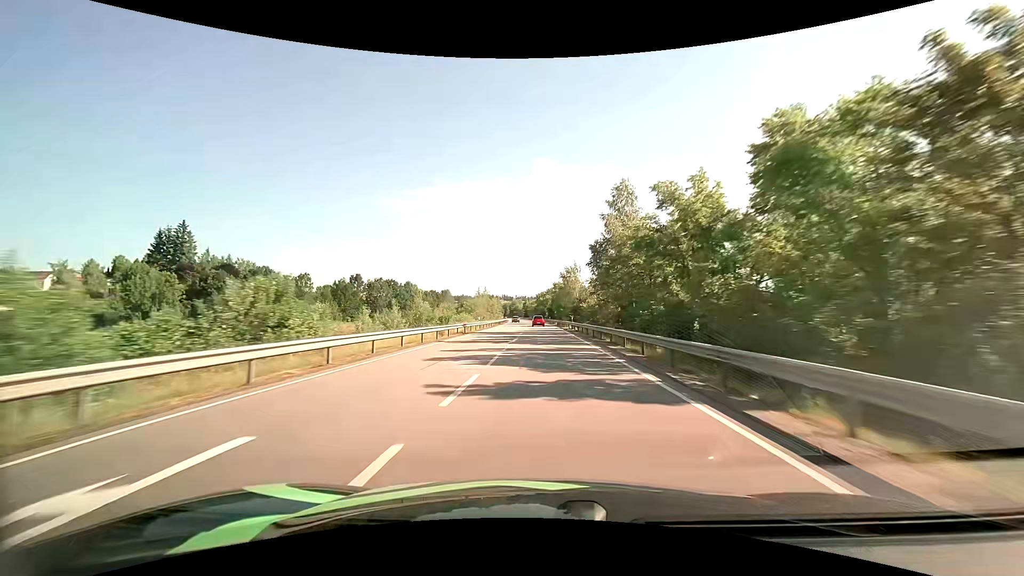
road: primary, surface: asphalt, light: Day
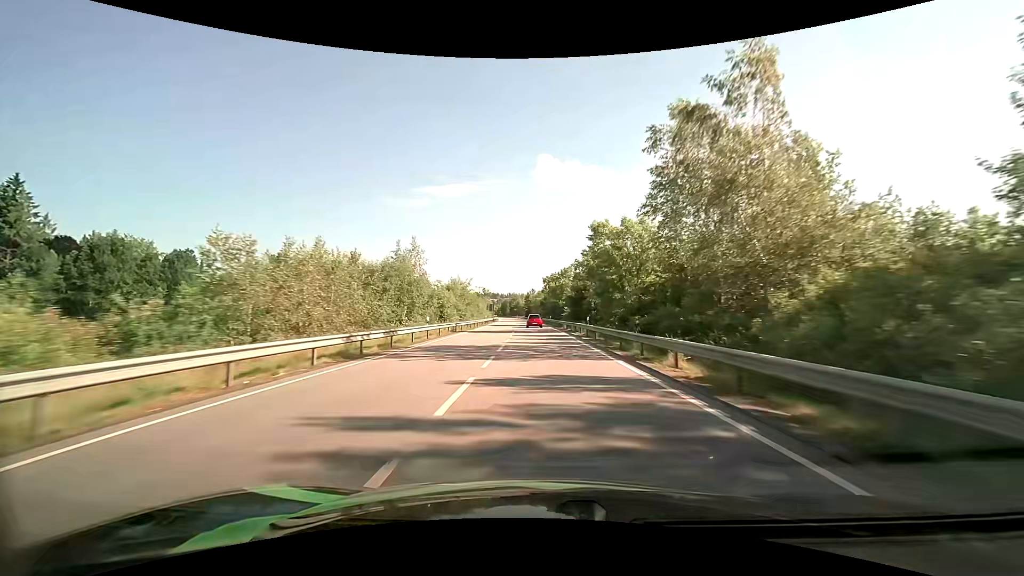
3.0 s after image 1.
(-0.8, +72.6) m; -1°
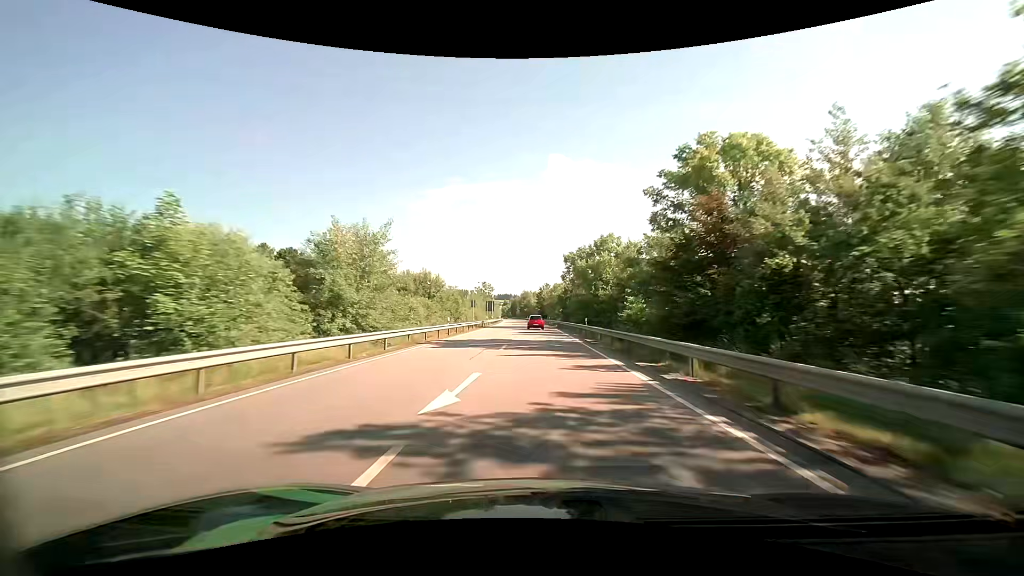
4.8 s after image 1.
(-0.6, +41.5) m; -2°
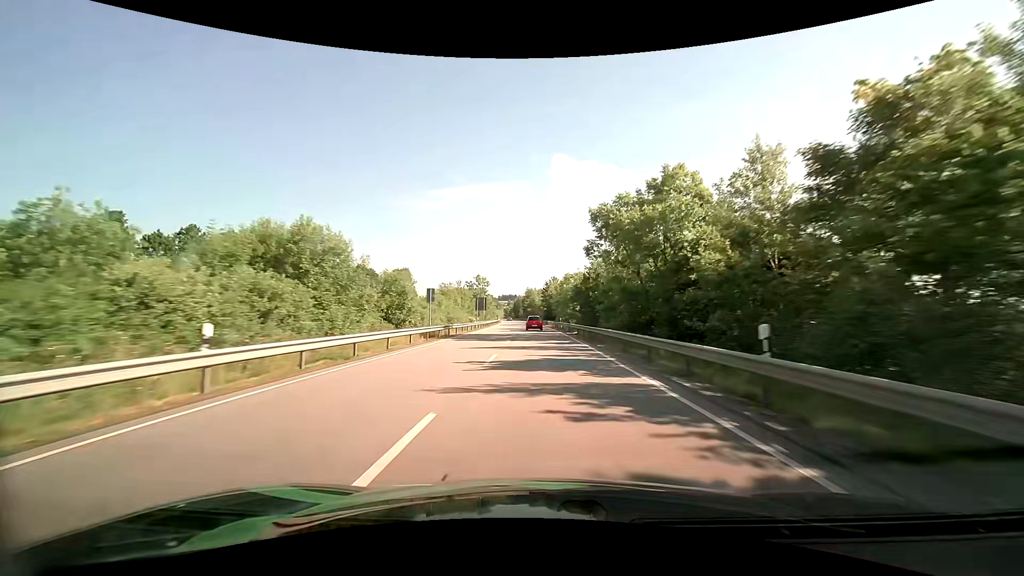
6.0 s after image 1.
(-0.2, +27.8) m; -1°
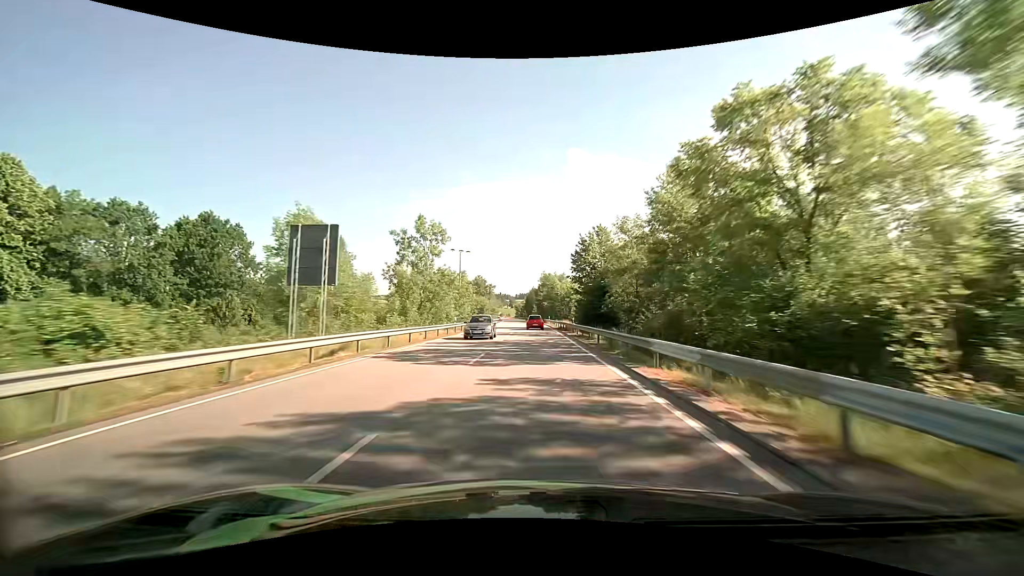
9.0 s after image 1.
(-0.8, +71.2) m; -2°
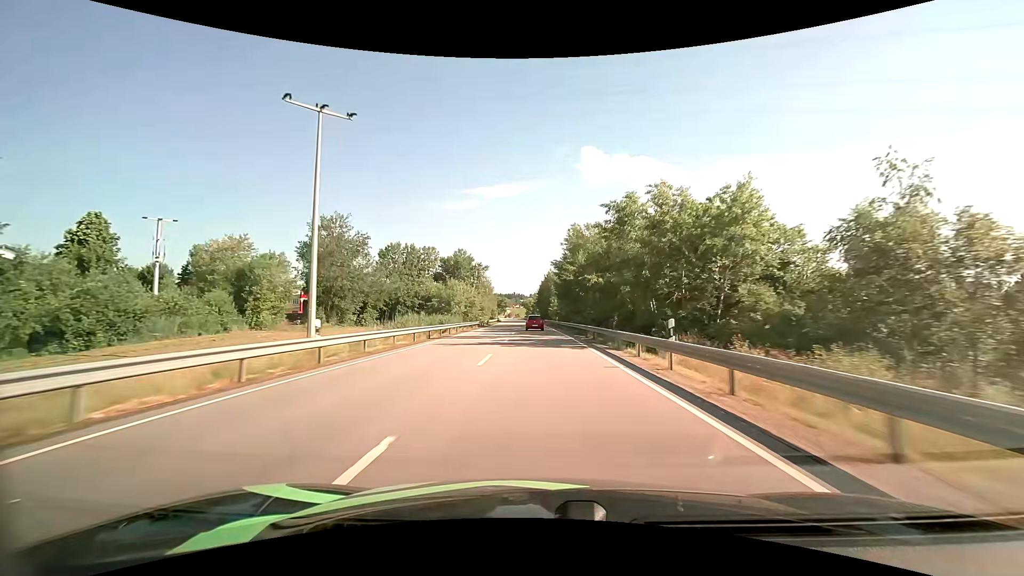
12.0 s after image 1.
(-1.4, +72.5) m; -2°
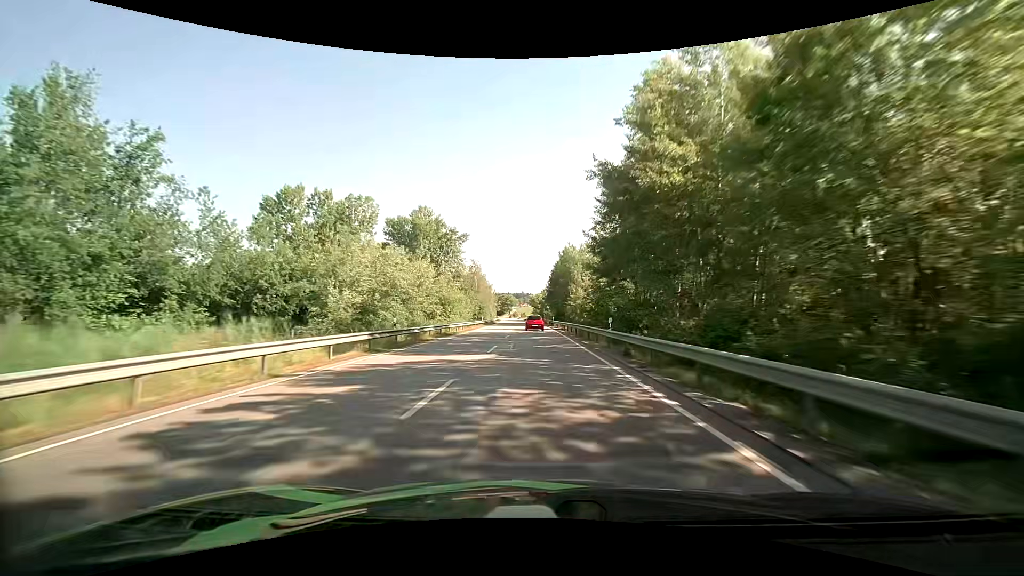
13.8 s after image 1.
(-0.4, +43.0) m; -1°
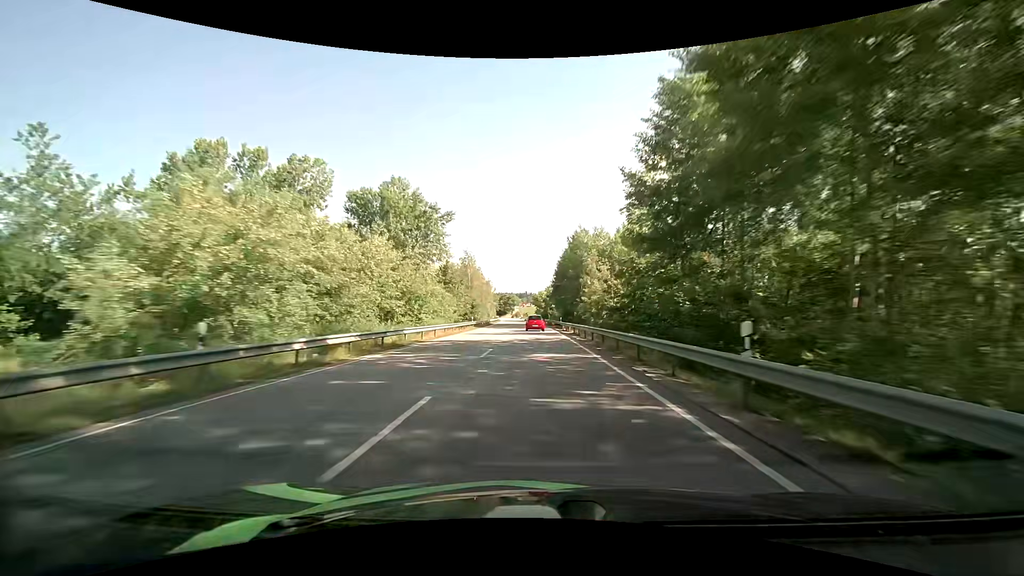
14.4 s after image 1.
(0.0, +14.3) m; 0°
(0, +10) (0, +20) (0, +30) (0, +40) (-1, +50) (-1, +60) (-1, +70) (-2, +80) (-2, +90) (-2, +100) m
